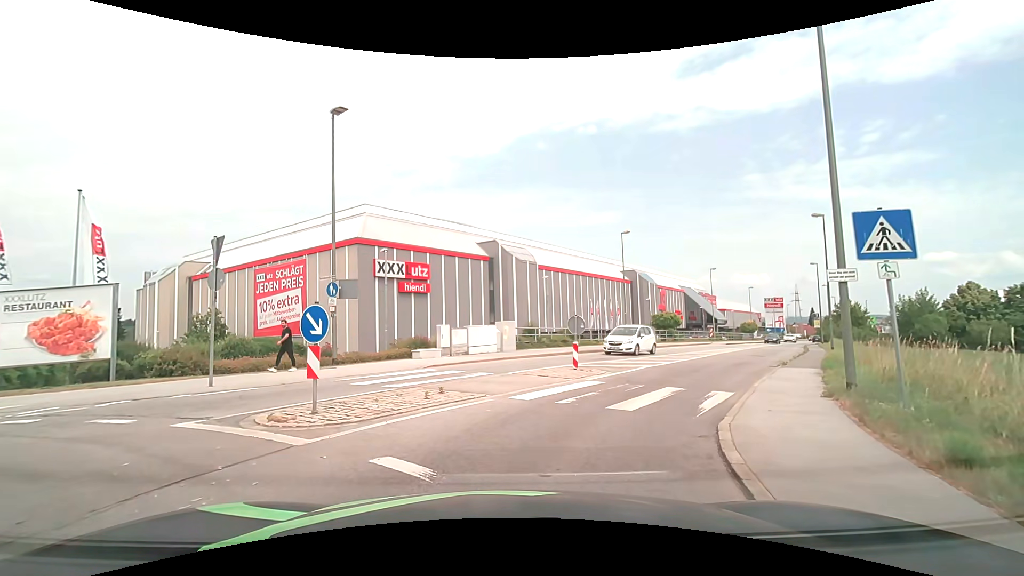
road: tertiary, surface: asphalt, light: Day
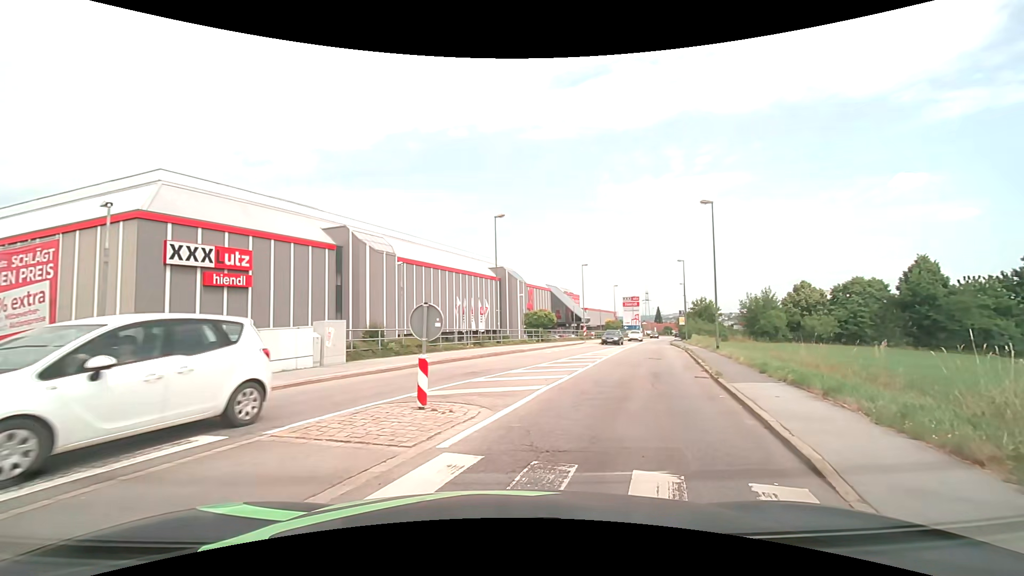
(+0.8, +7.7) m; +16°
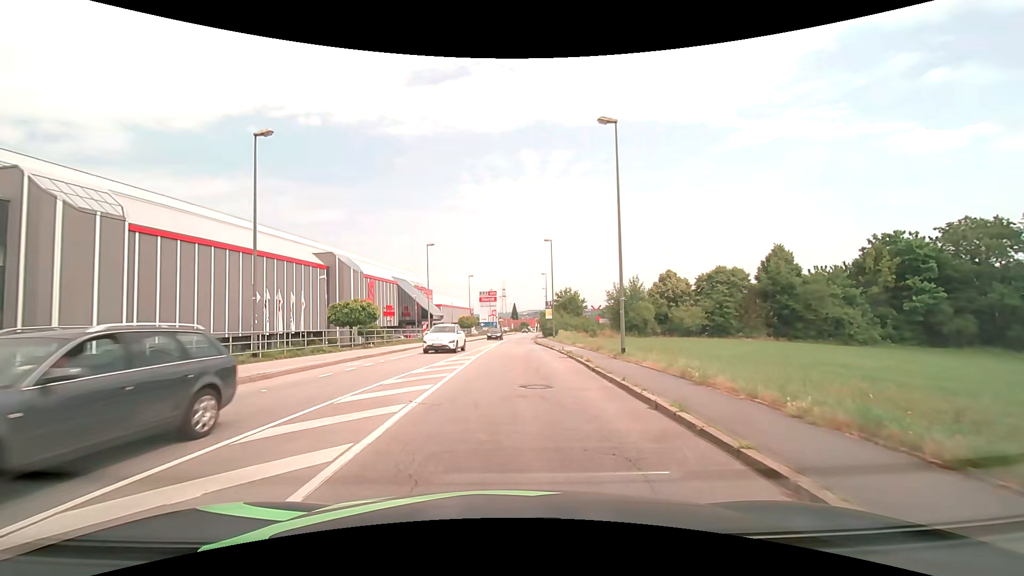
(+3.0, +14.6) m; +16°
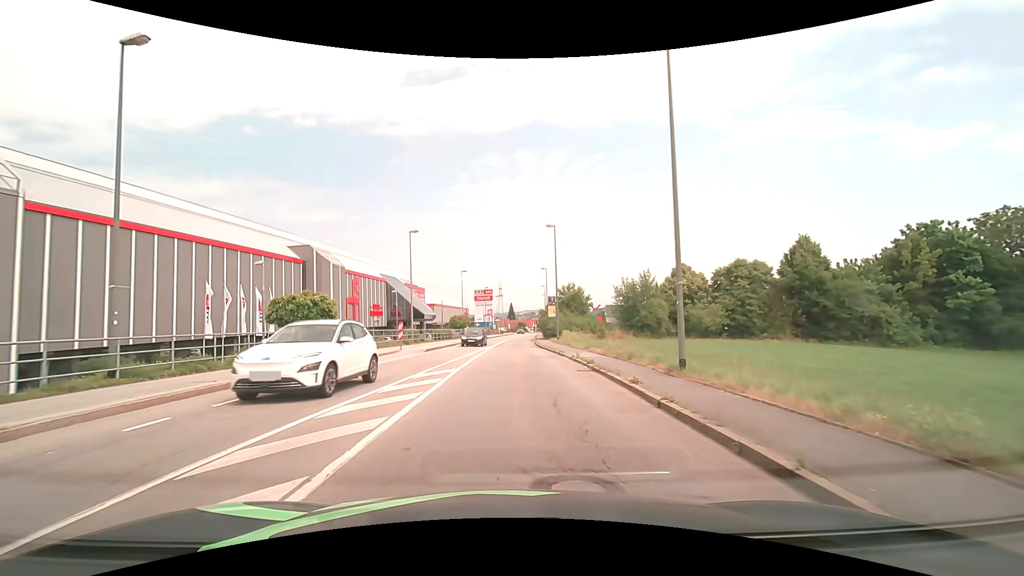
(0.0, +7.3) m; 0°
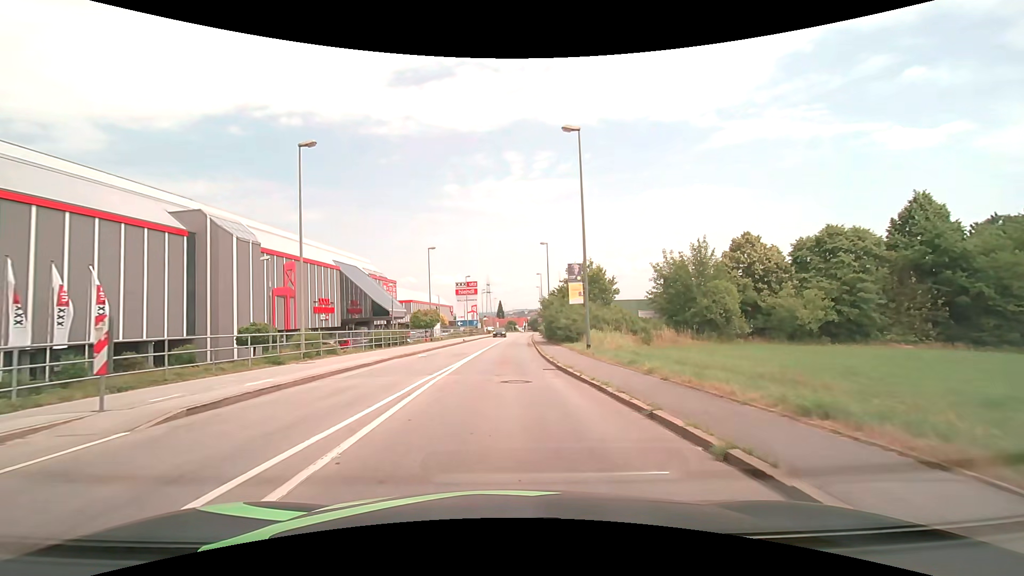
(+0.4, +21.3) m; +2°
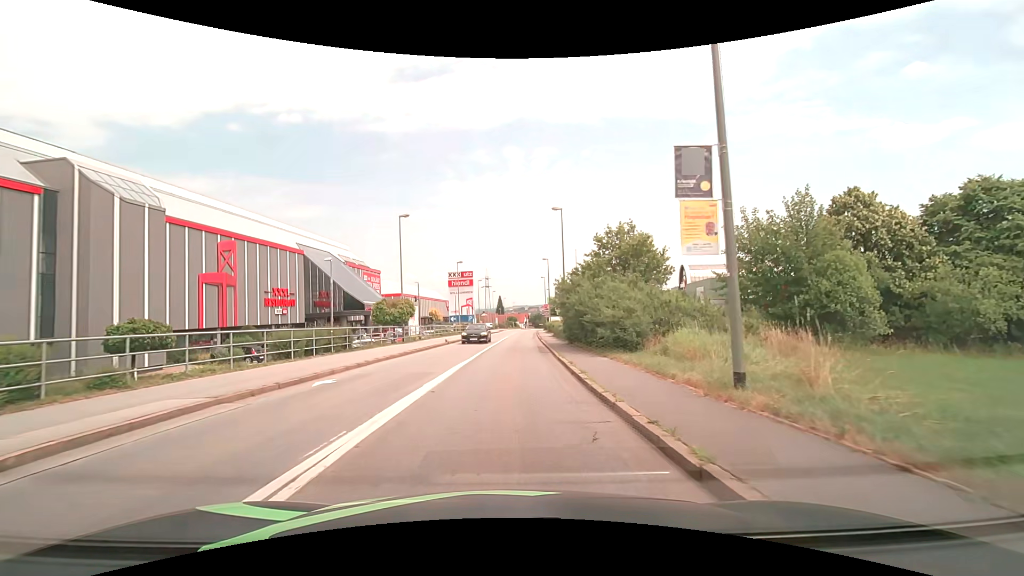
(-0.1, +14.2) m; -1°
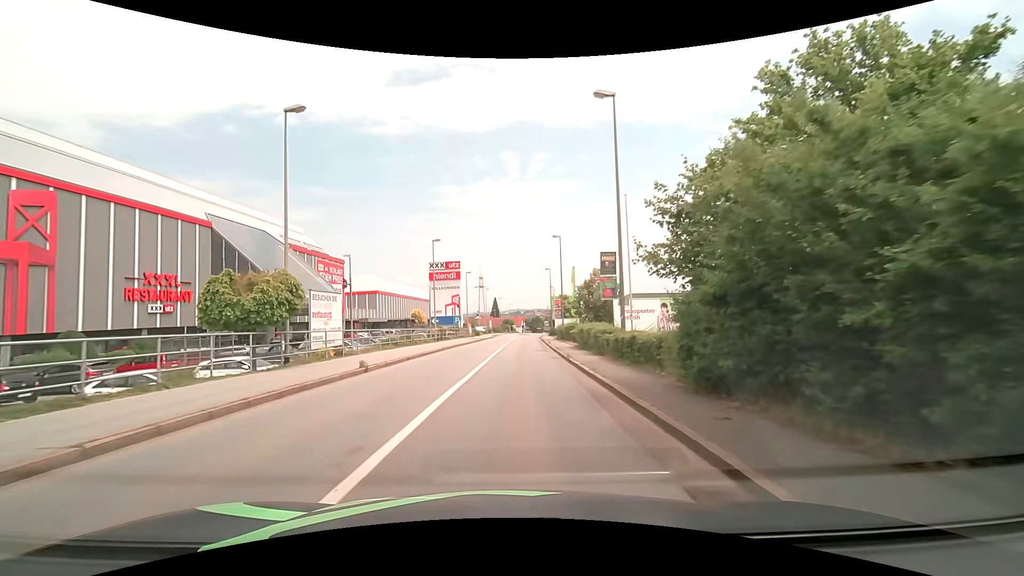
(+0.2, +19.8) m; +1°
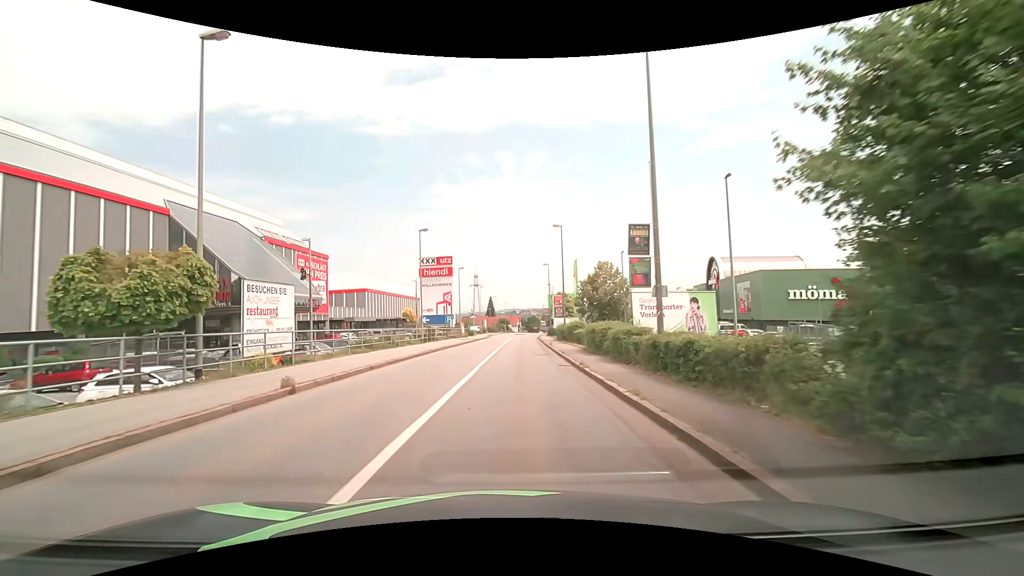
(0.0, +5.0) m; 0°
(0, +10) (0, +20) (+1, +30) (+1, +40) (+2, +50) (+2, +60) (+3, +70) (+4, +80) (+5, +90) (+6, +100) m
